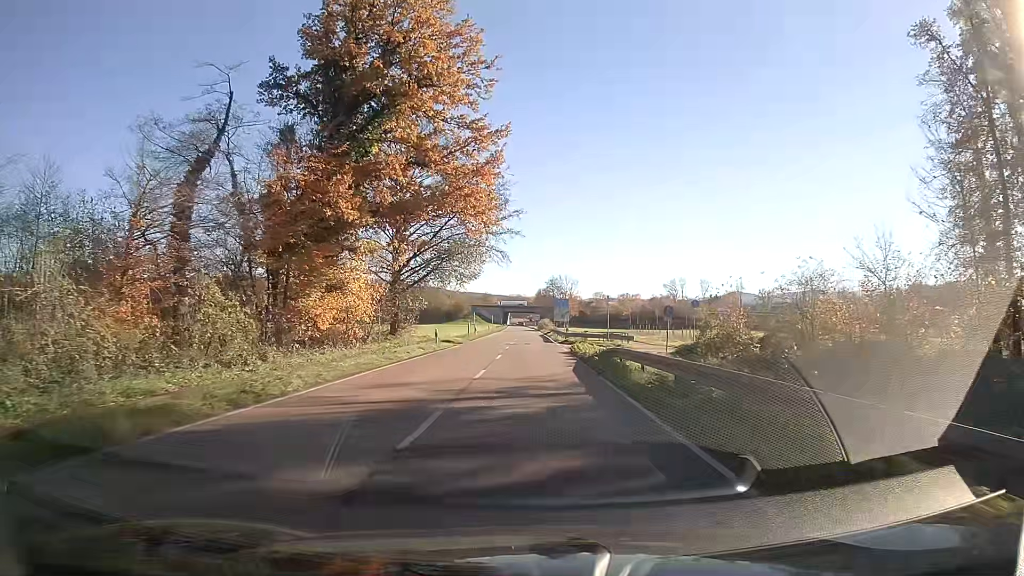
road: secondary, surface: asphalt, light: Day
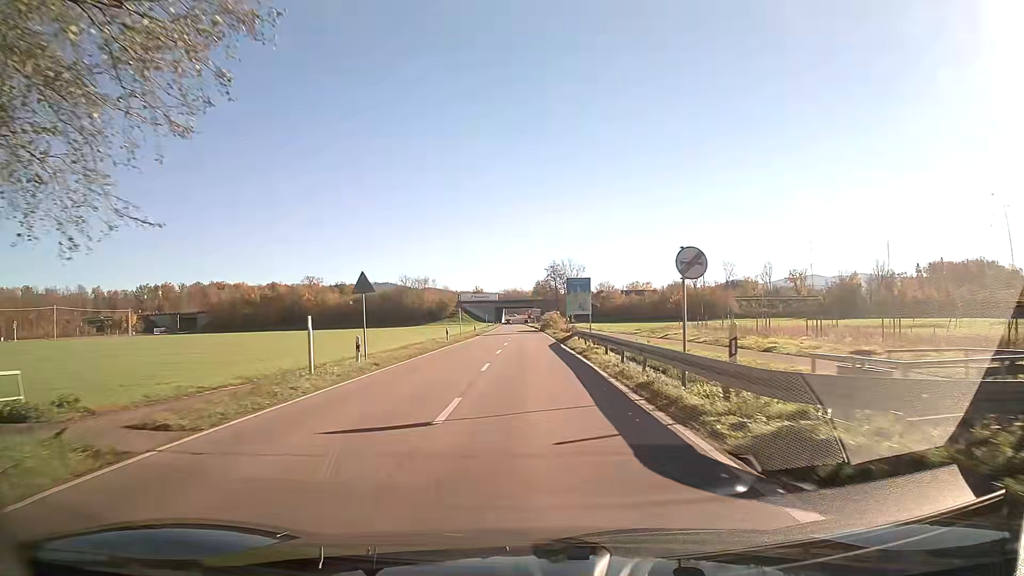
(+0.3, +43.2) m; 0°
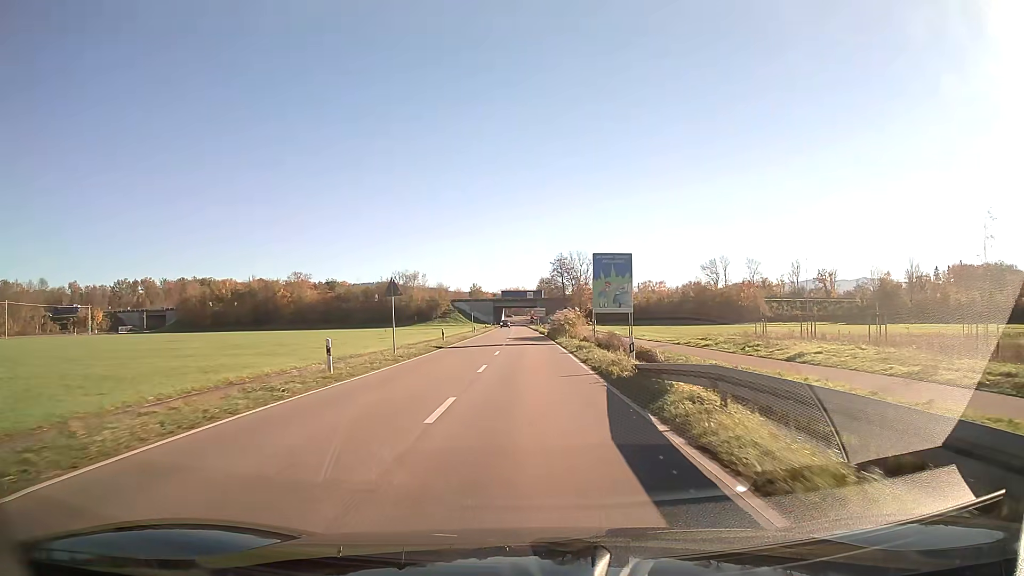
(0.0, +26.7) m; 0°
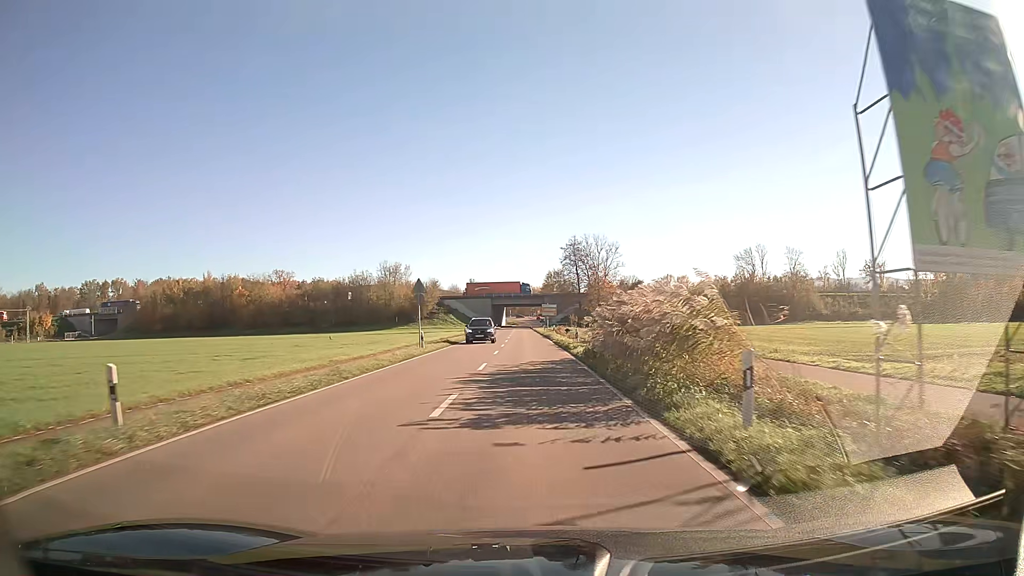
(-0.1, +35.2) m; 0°
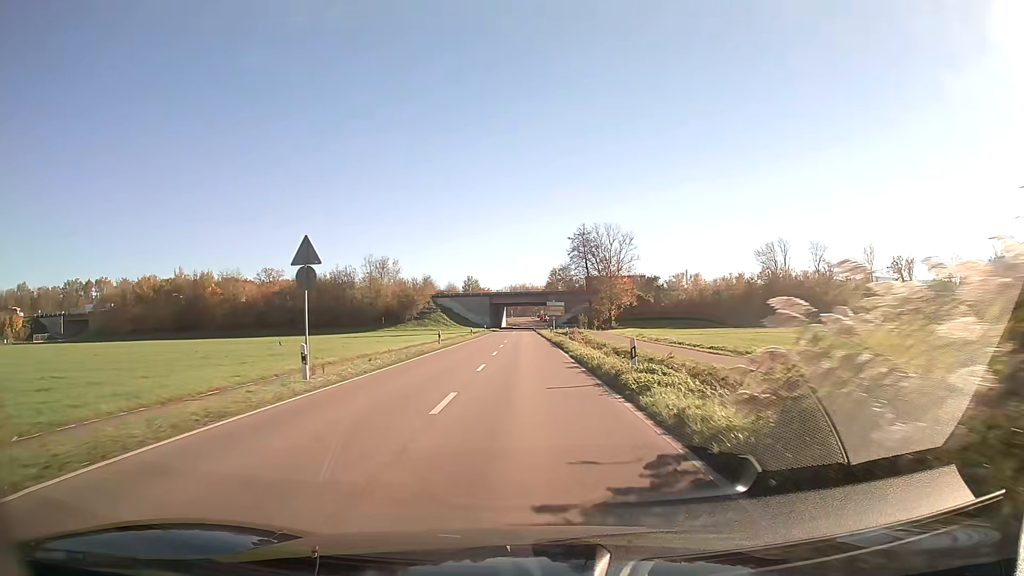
(-0.1, +17.5) m; 0°
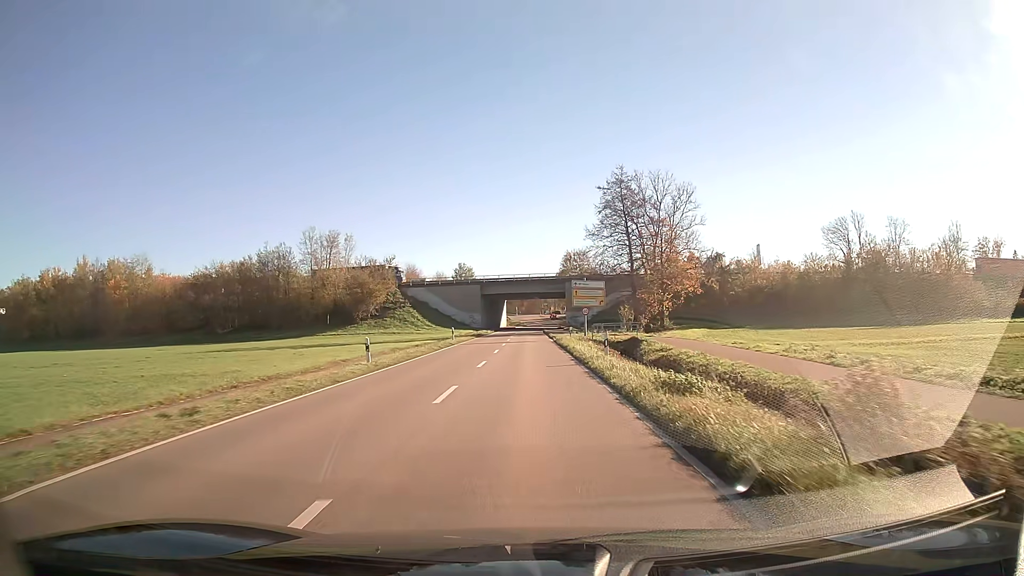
(-0.2, +43.5) m; -1°
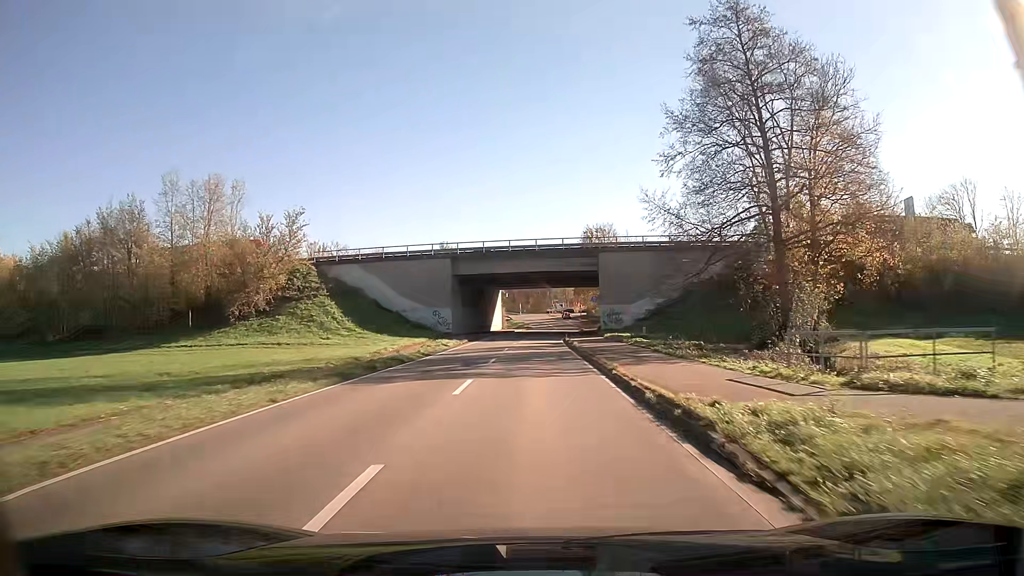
(-0.2, +43.7) m; 0°
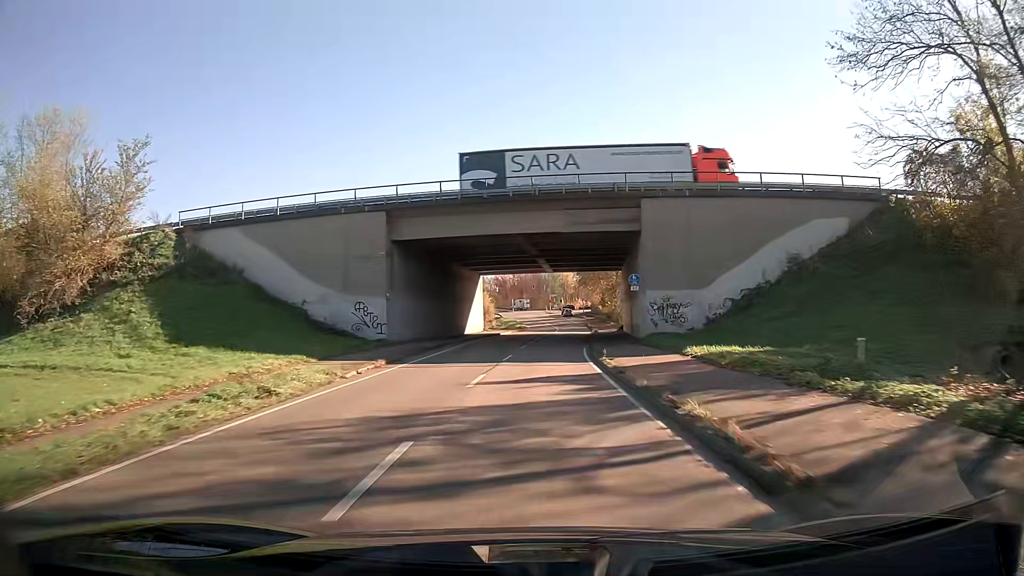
(+0.1, +25.4) m; +1°
